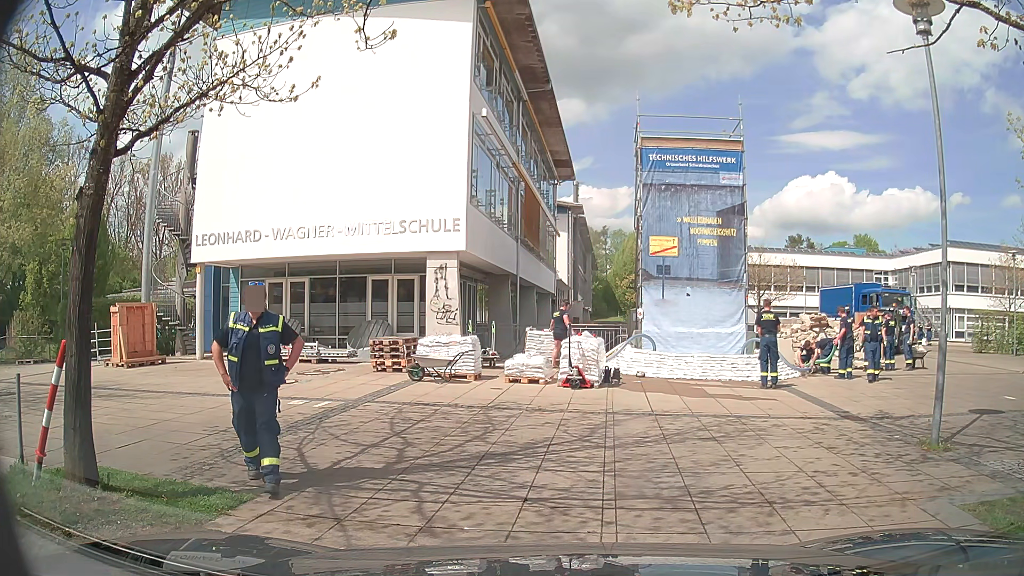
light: Day
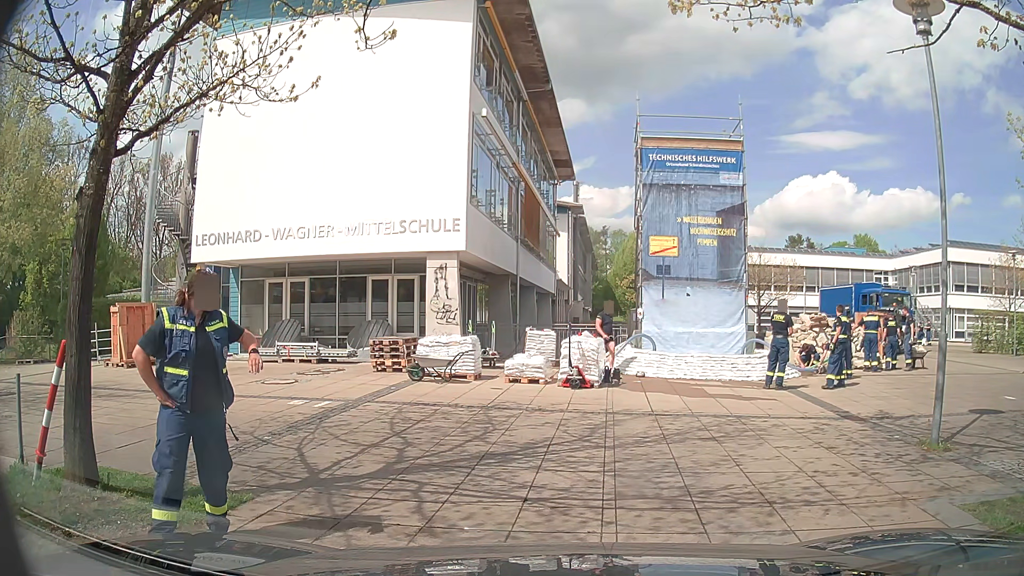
(0.0, 0.0) m; 0°
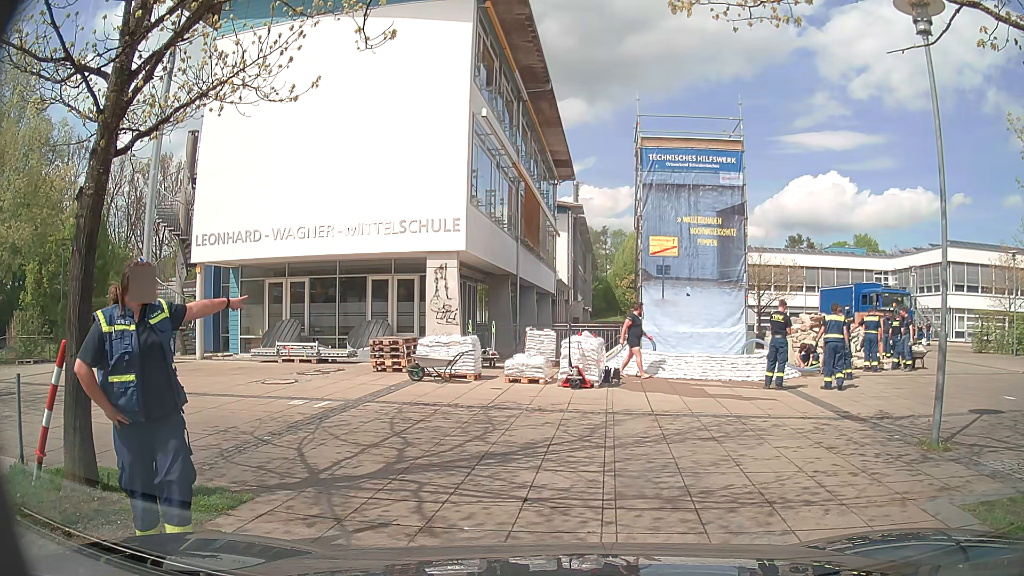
(0.0, 0.0) m; 0°
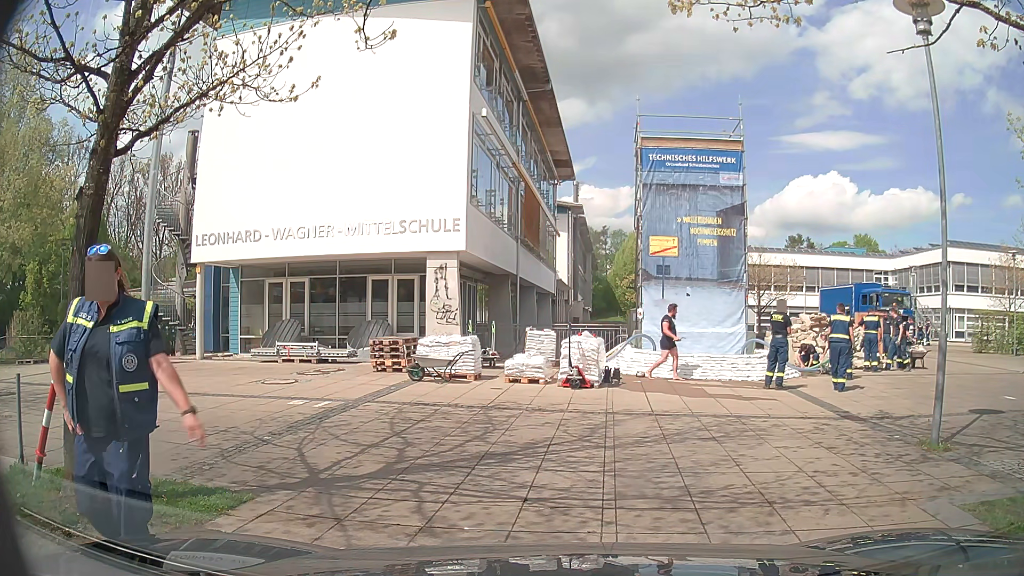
(0.0, 0.0) m; 0°
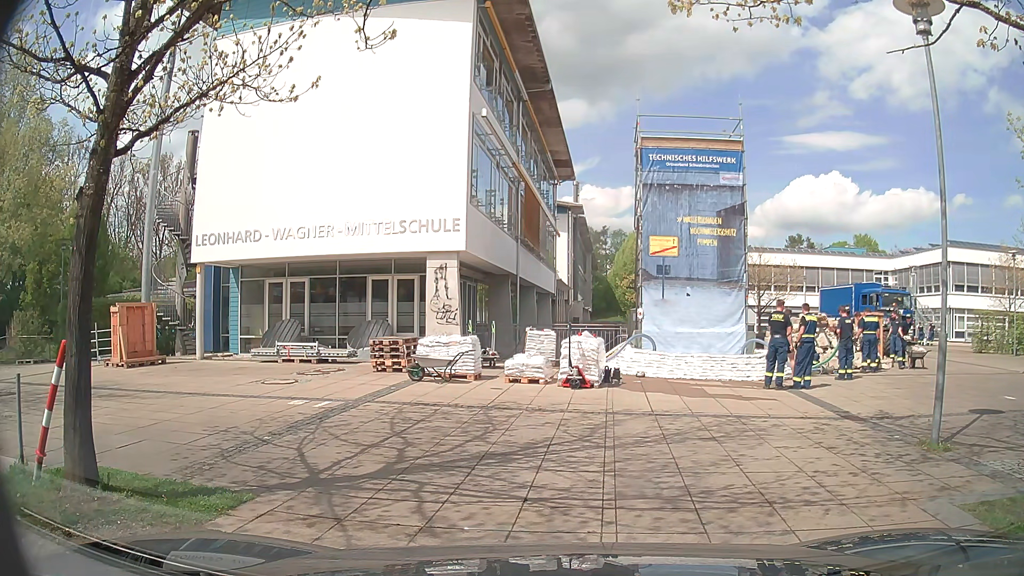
(0.0, 0.0) m; 0°
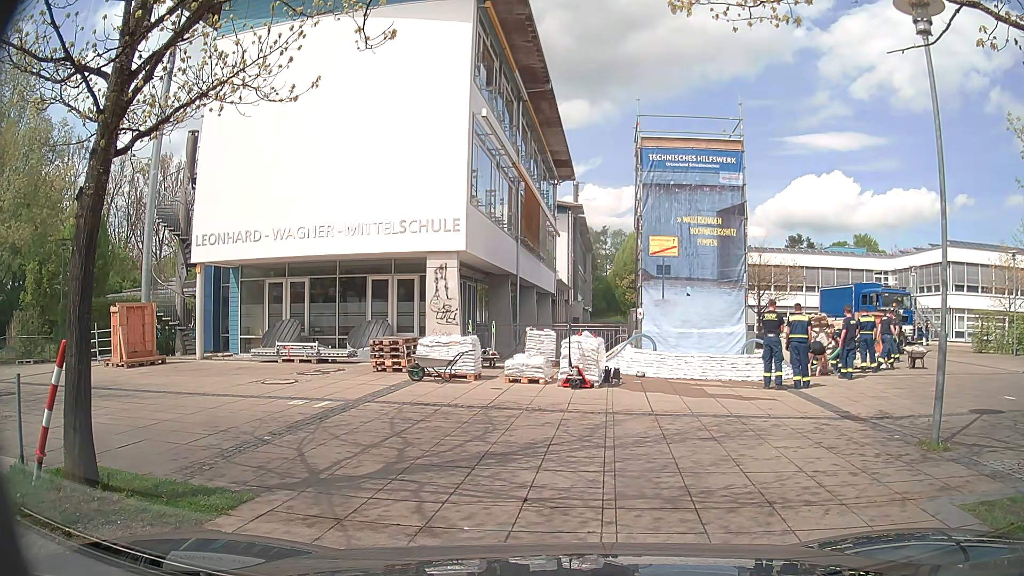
(0.0, 0.0) m; 0°
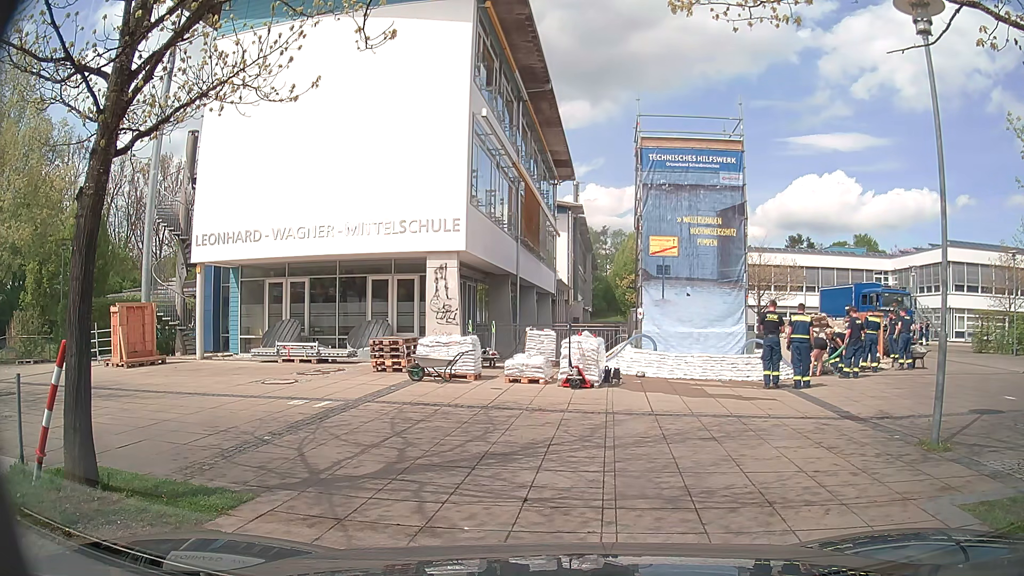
(0.0, 0.0) m; 0°
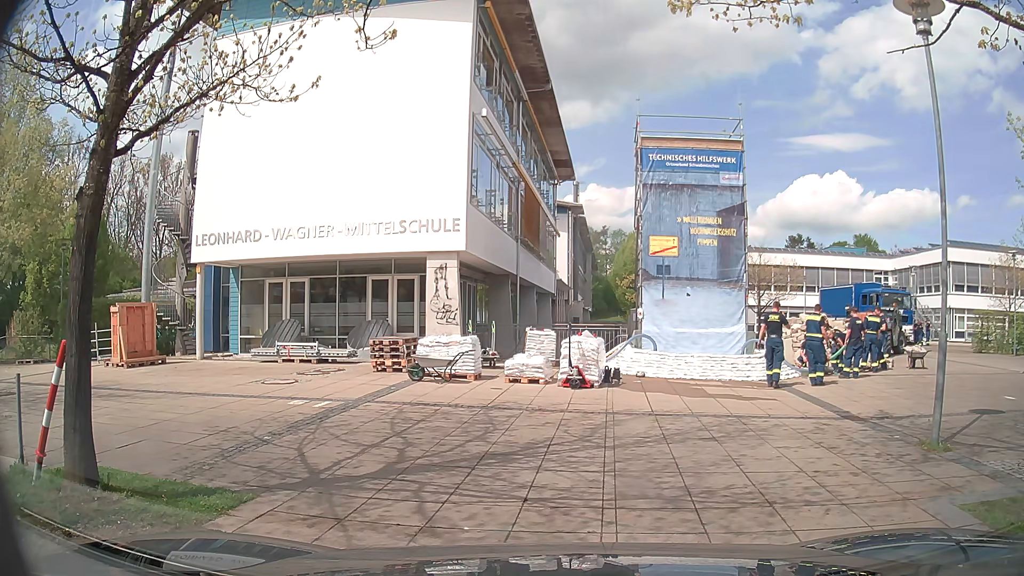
(0.0, 0.0) m; 0°
